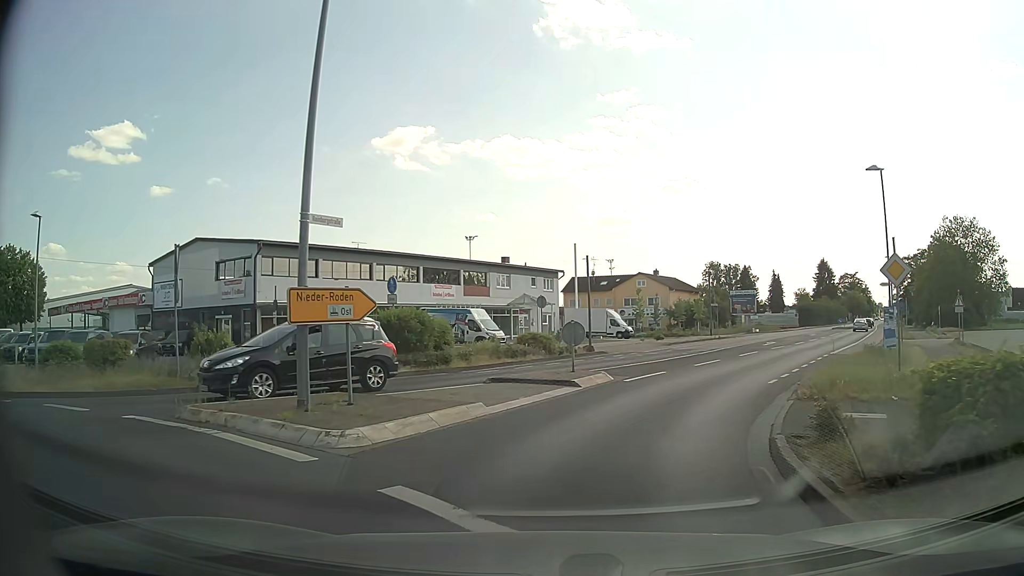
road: tertiary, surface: asphalt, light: Day
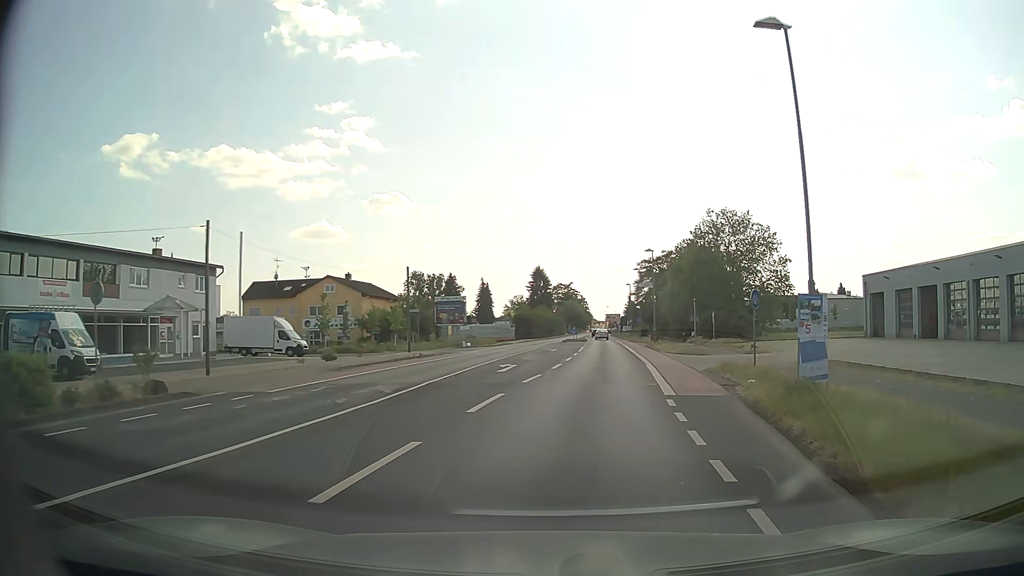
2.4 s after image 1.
(+3.6, +16.4) m; +25°
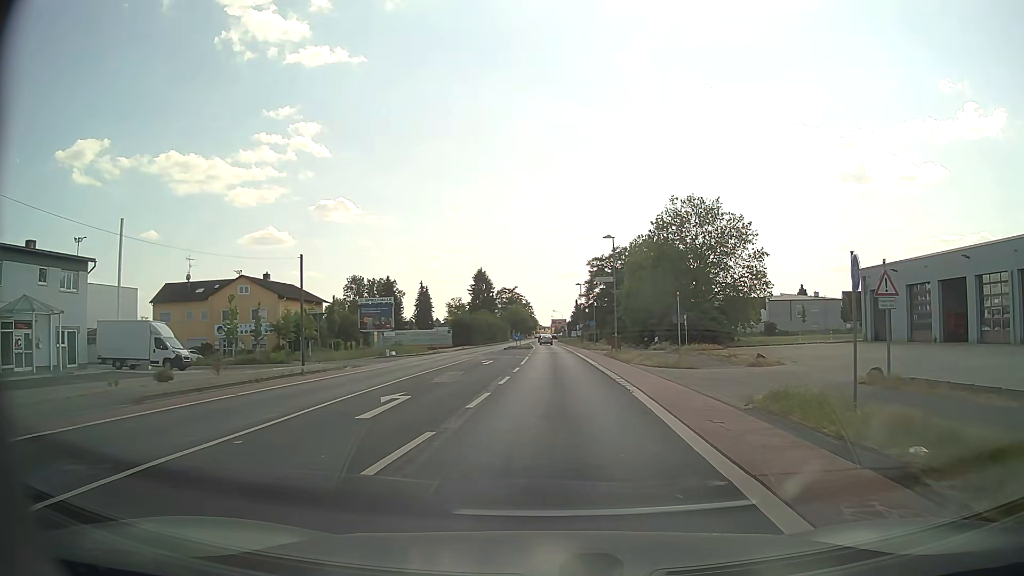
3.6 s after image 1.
(+0.6, +10.9) m; +5°
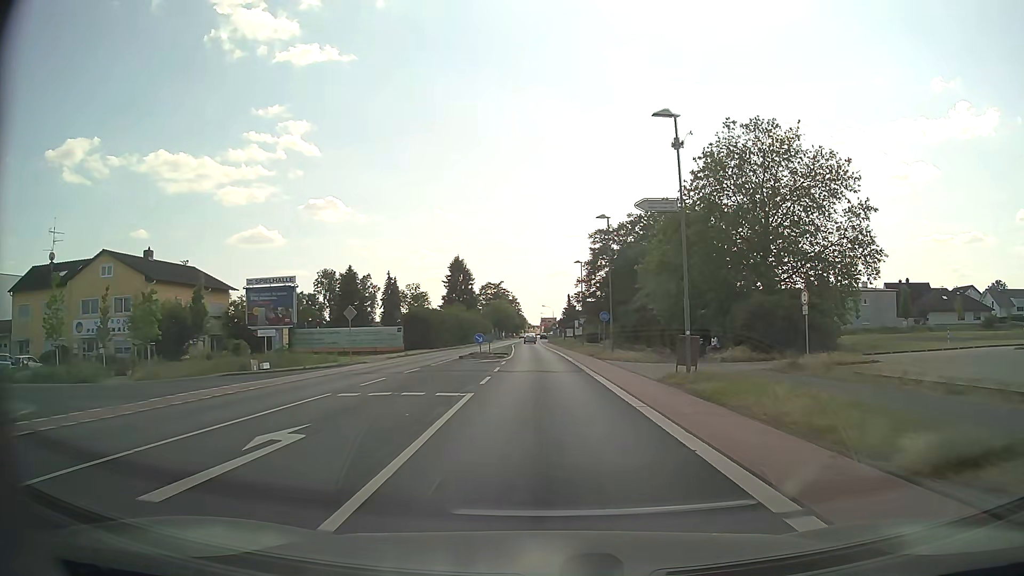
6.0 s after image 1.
(+0.4, +26.2) m; +1°
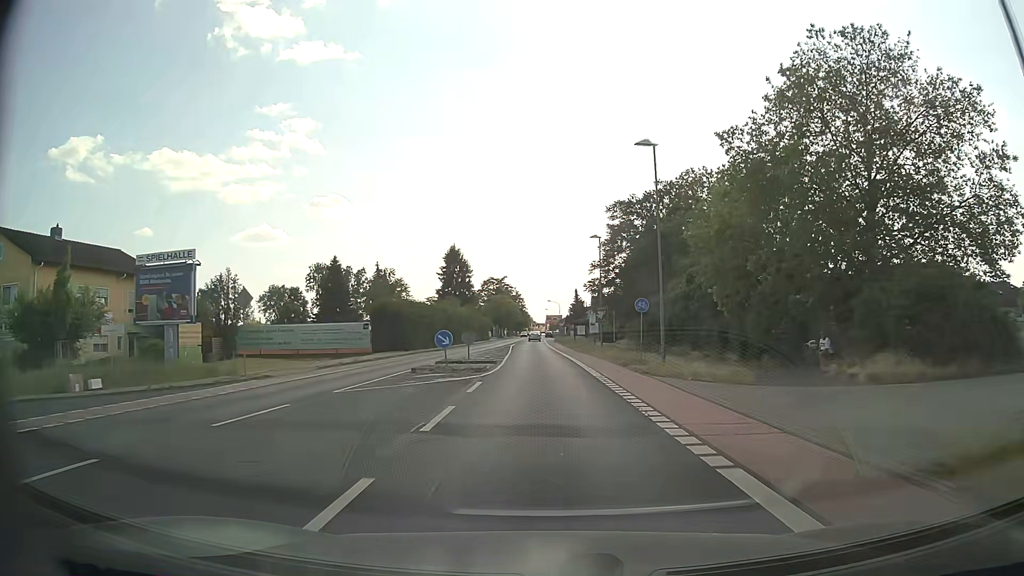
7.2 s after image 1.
(0.0, +15.2) m; 0°
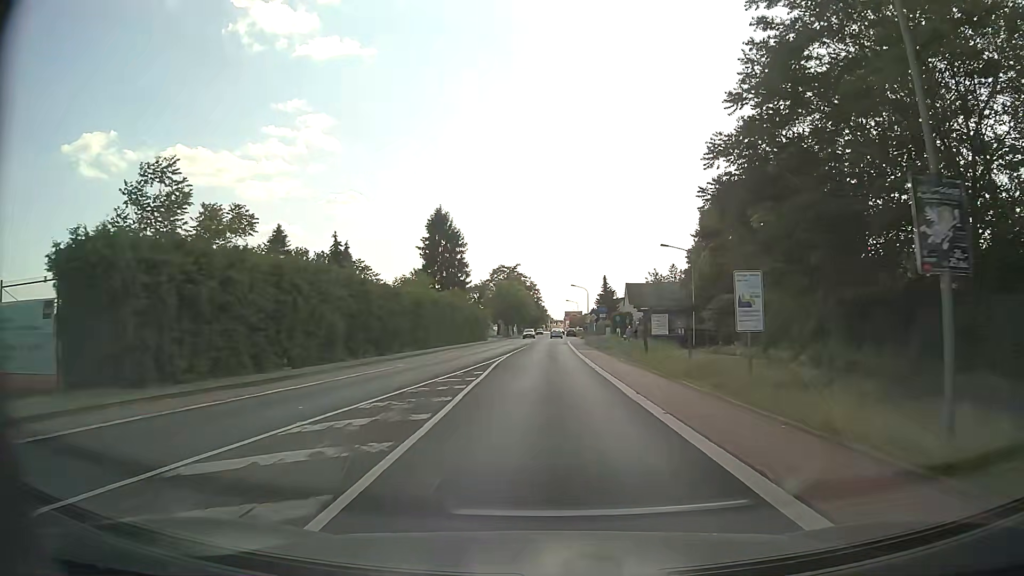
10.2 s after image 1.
(-0.5, +38.9) m; -1°
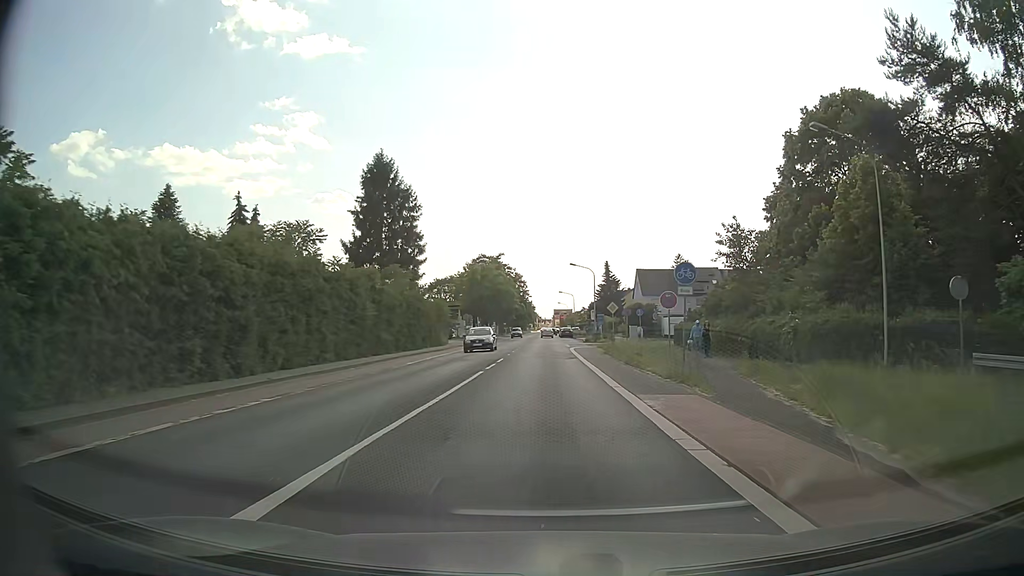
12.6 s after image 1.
(+0.1, +30.3) m; +1°
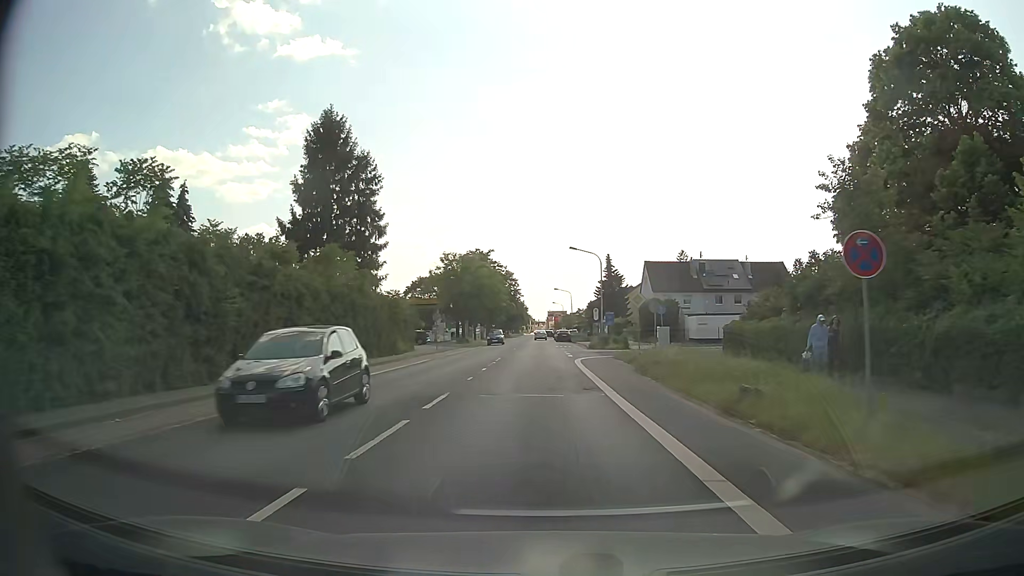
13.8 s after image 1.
(+0.1, +14.9) m; 0°
(0, +10) (0, +20) (0, +30) (0, +40) (0, +50) (-1, +60) (-1, +70) (-1, +80) (0, +90) (0, +100) m
